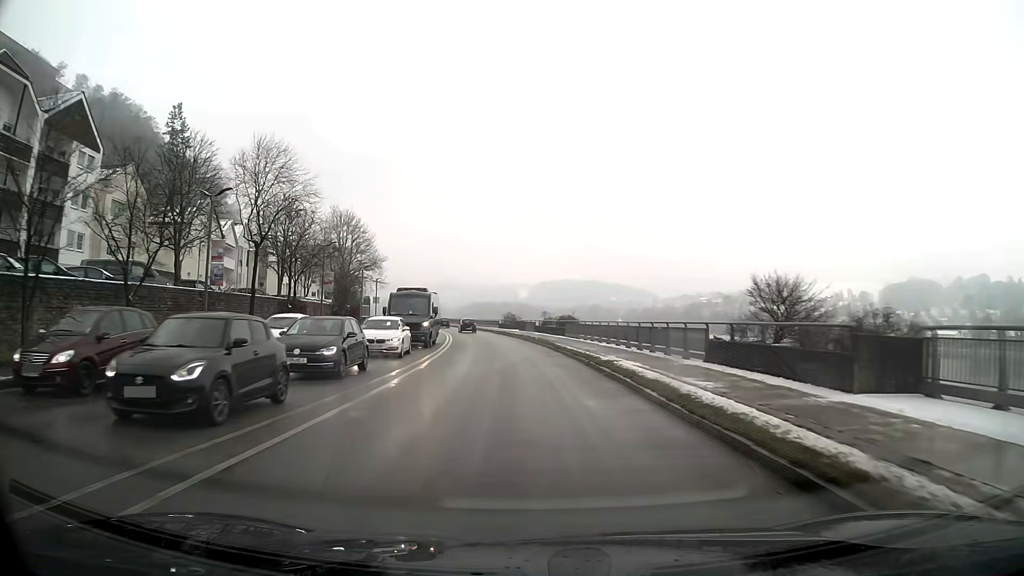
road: primary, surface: asphalt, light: Day
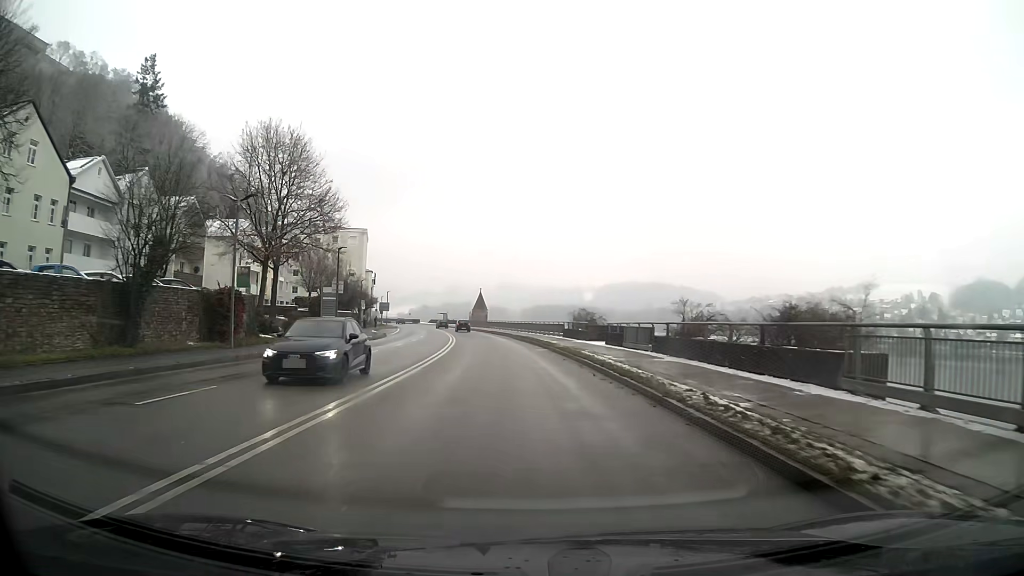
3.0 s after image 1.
(-1.8, +38.4) m; -6°
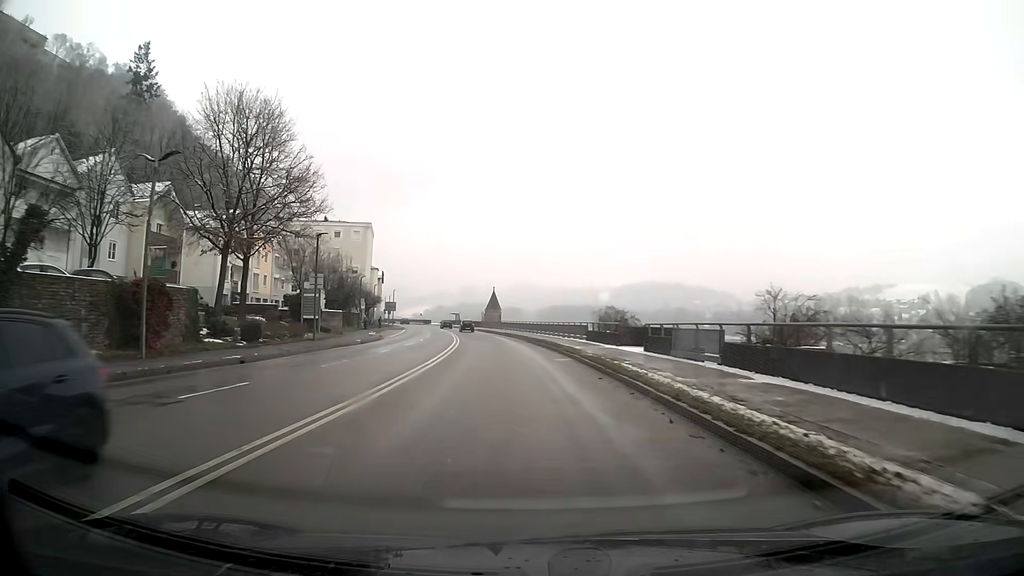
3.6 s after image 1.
(-0.1, +7.8) m; -1°
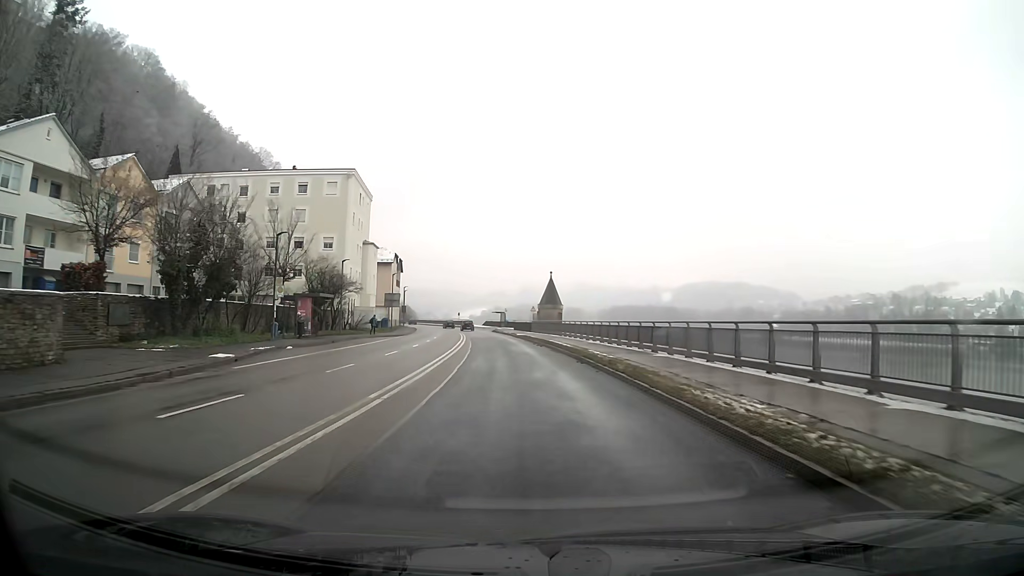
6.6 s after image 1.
(-1.8, +39.8) m; -5°
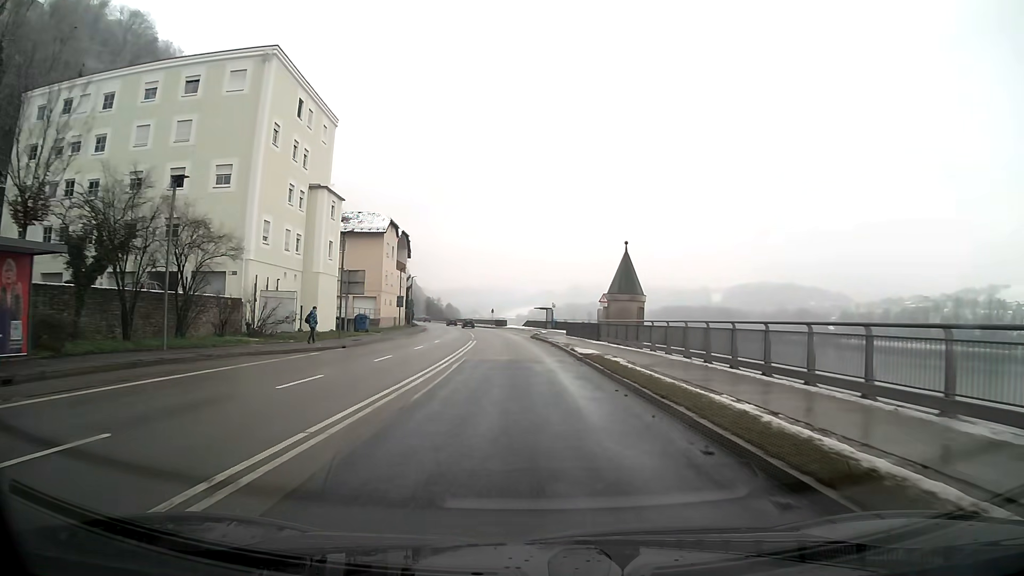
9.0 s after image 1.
(-1.1, +32.4) m; -4°
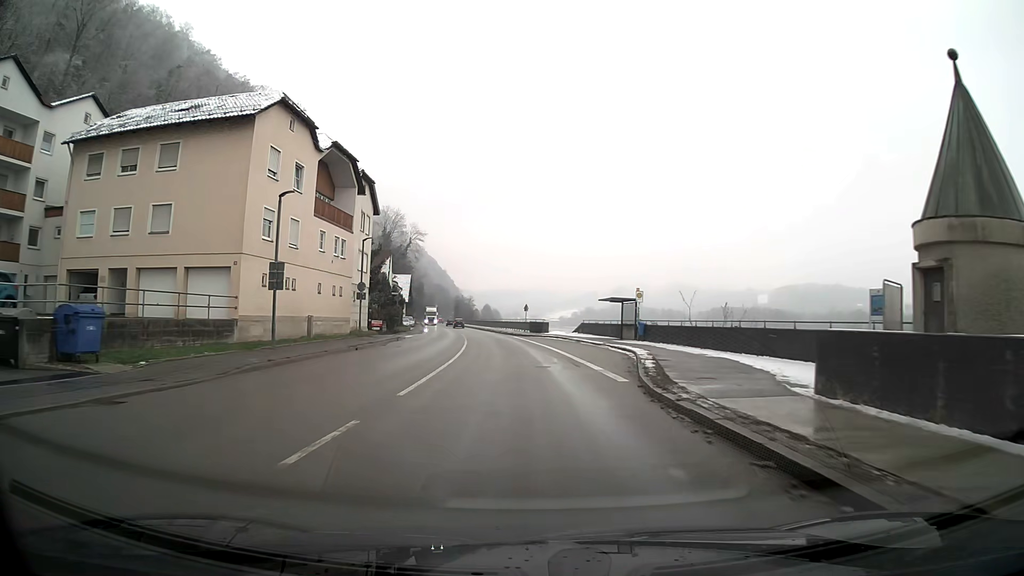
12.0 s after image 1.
(-1.3, +40.4) m; -3°
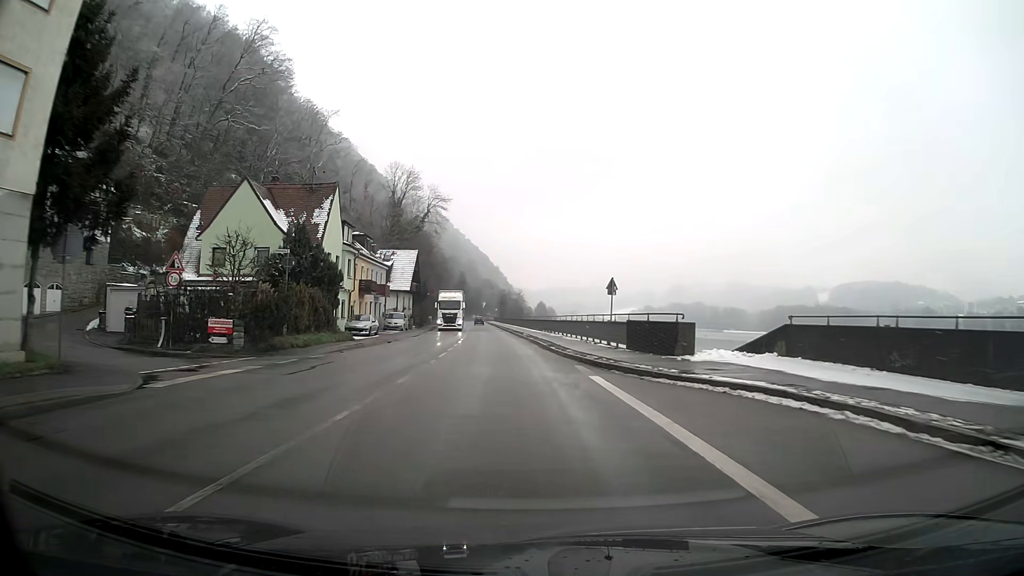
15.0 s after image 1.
(-1.7, +41.2) m; -5°
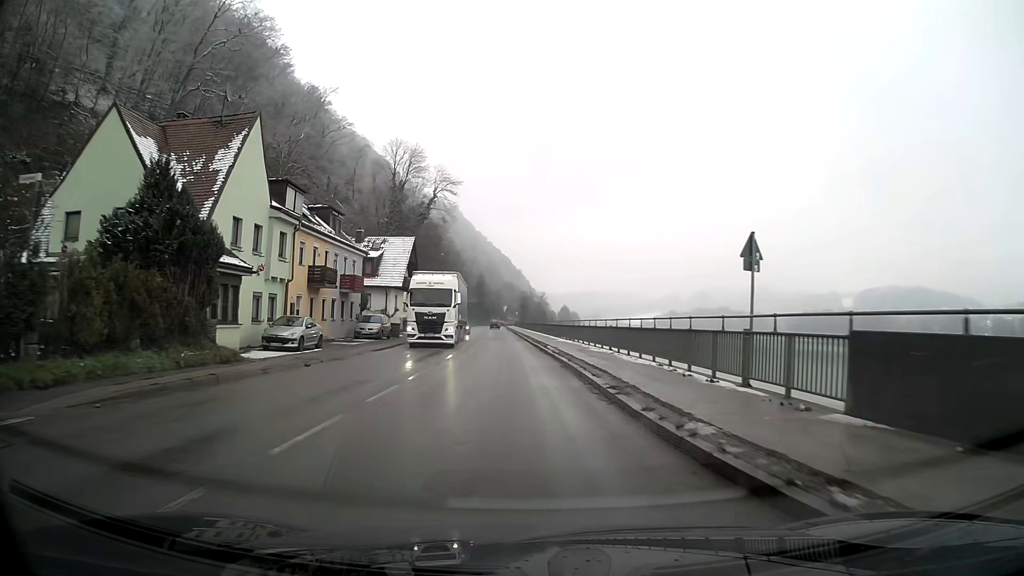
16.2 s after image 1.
(-0.3, +16.3) m; -2°
